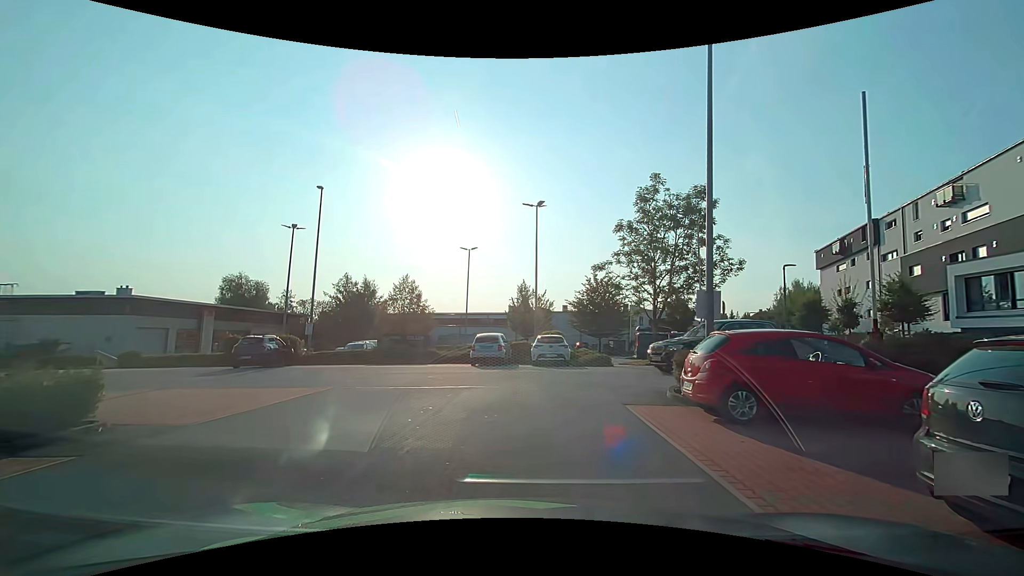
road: service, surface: asphalt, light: Day
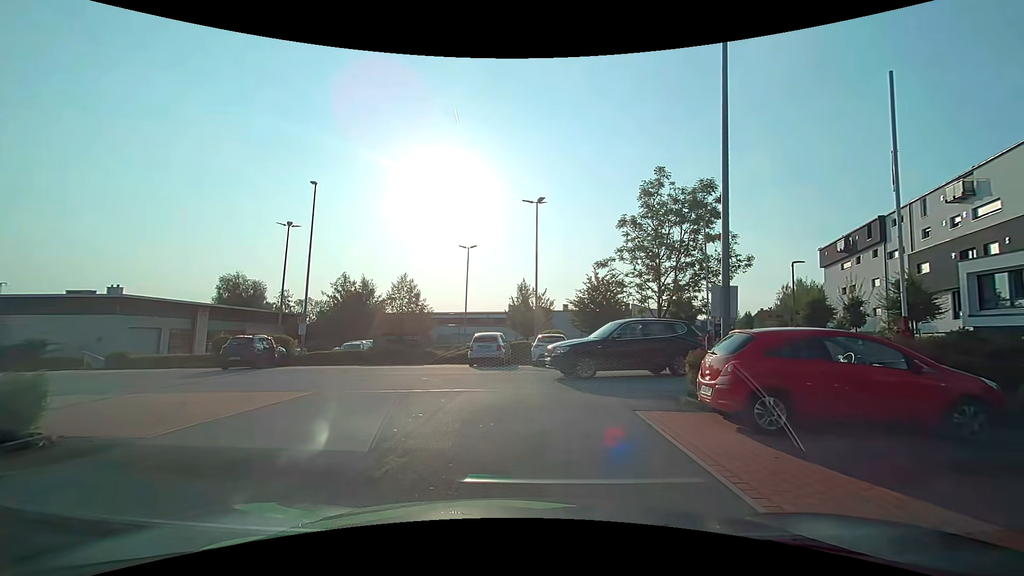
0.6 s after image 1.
(0.0, +0.9) m; 0°
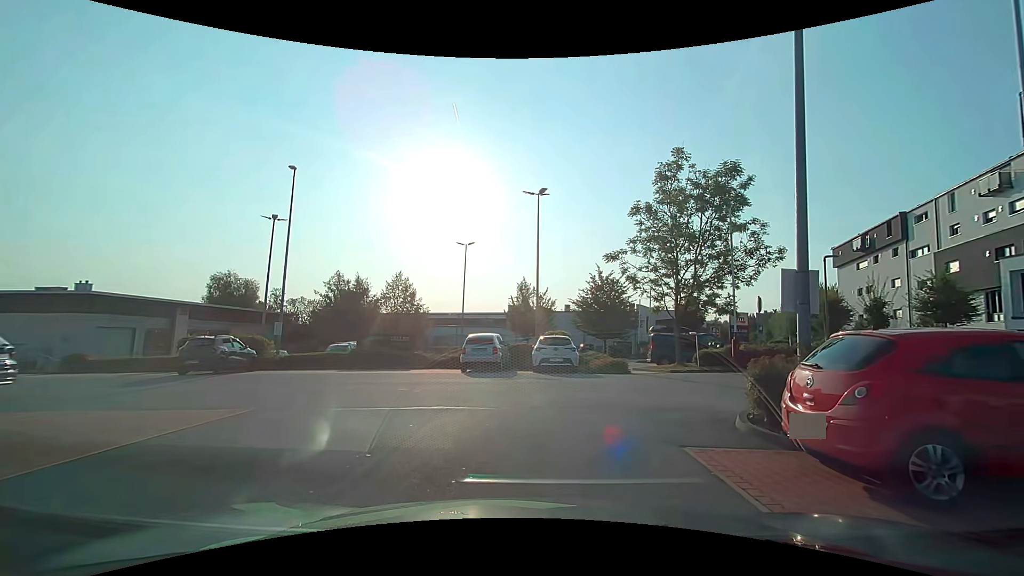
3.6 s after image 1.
(0.0, +2.6) m; 0°
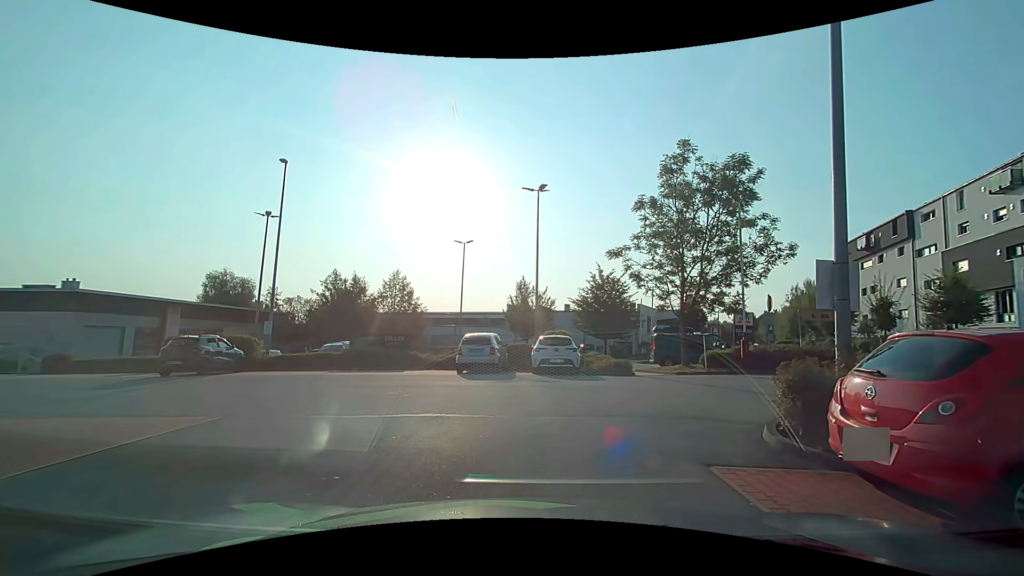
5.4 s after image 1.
(0.0, +0.8) m; 0°
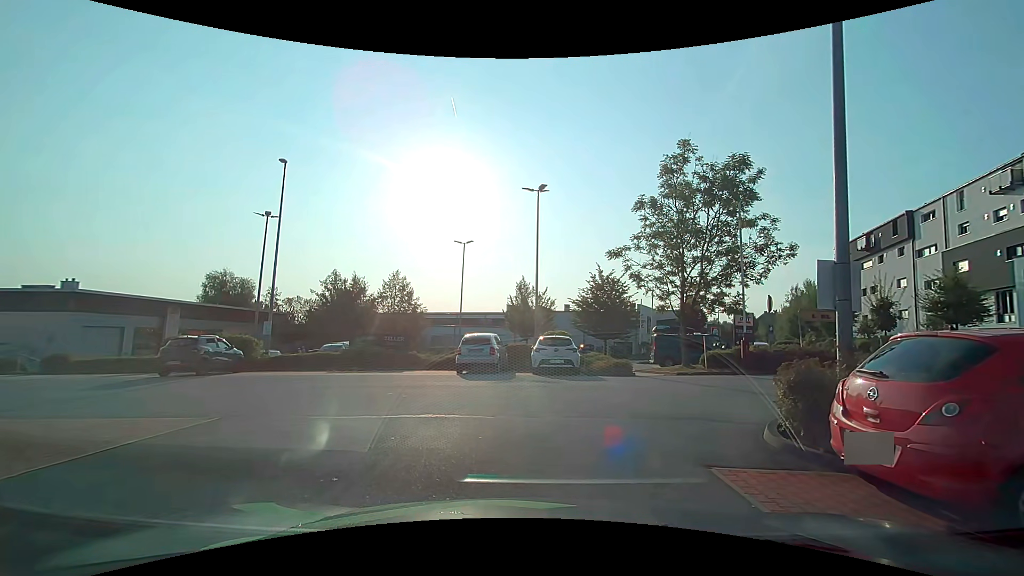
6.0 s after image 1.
(0.0, +0.1) m; 0°
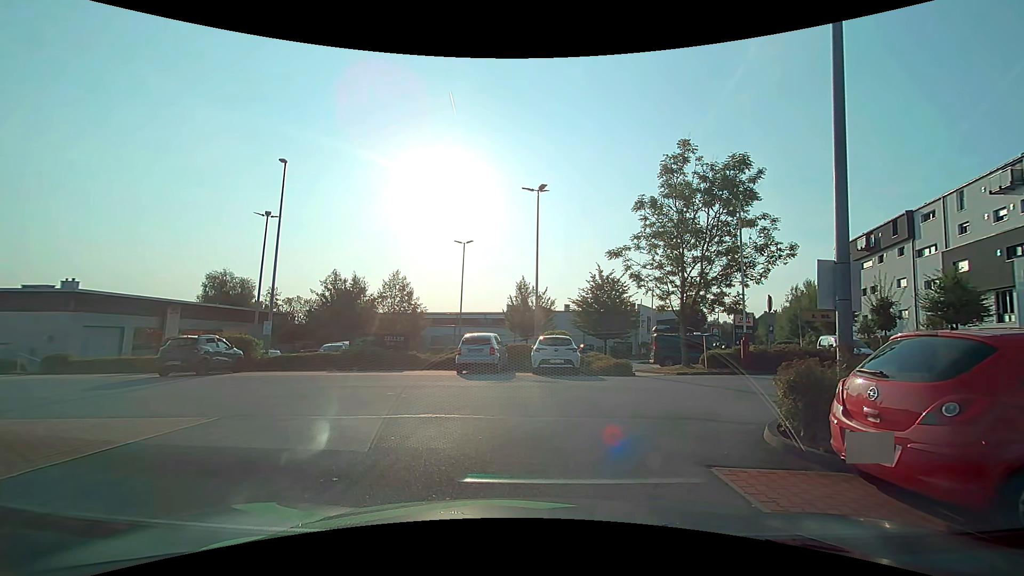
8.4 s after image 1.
(0.0, +0.1) m; 0°
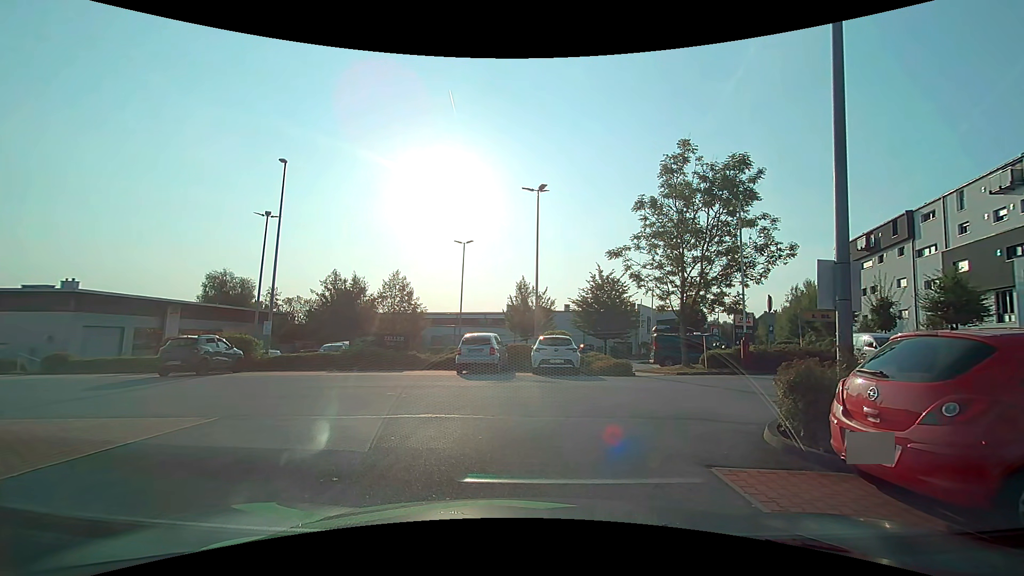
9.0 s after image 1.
(0.0, 0.0) m; 0°
